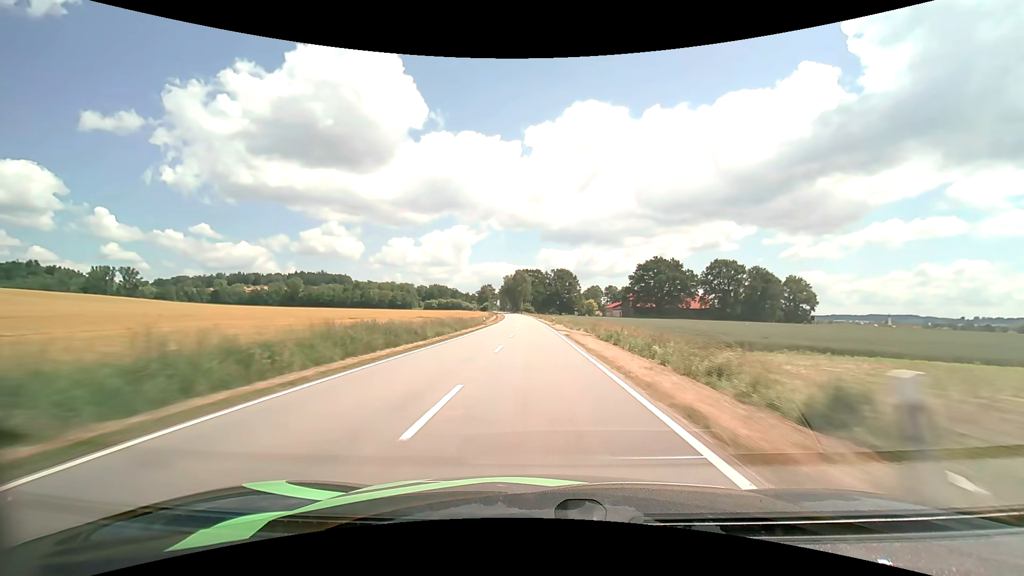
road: tertiary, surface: asphalt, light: Day
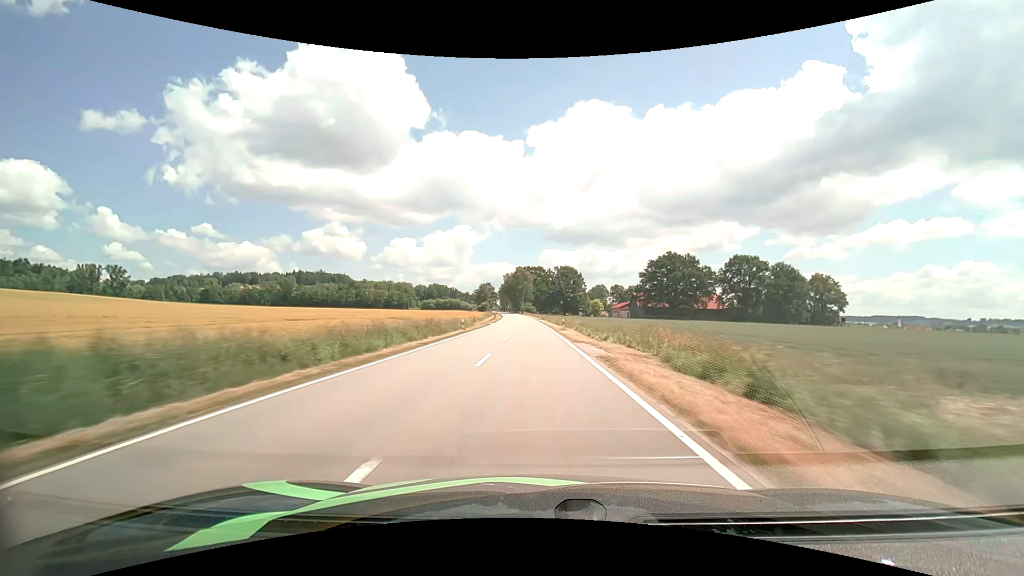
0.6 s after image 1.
(0.0, +17.2) m; 0°
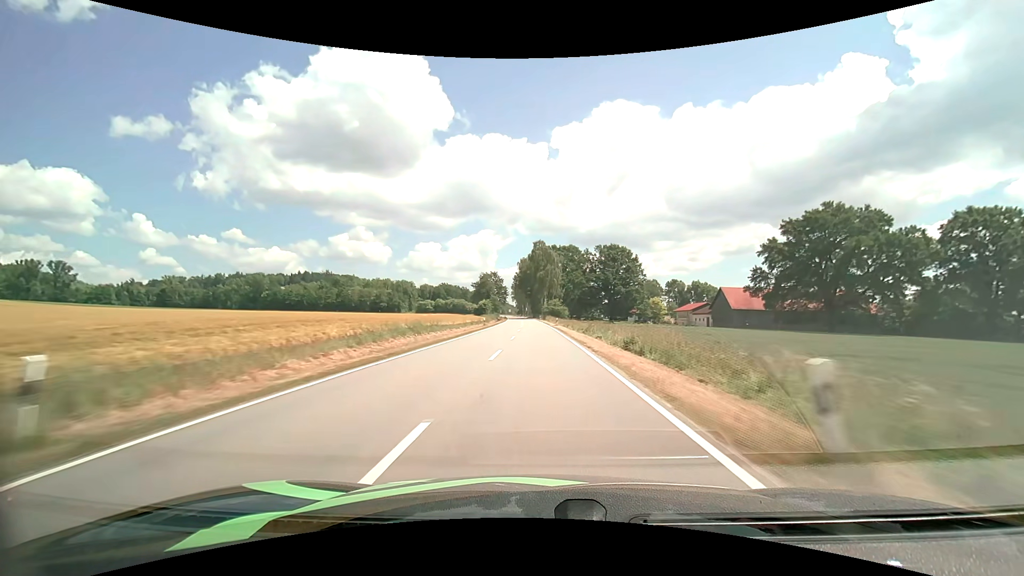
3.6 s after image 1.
(-2.0, +85.5) m; -3°
(0, +10) (0, +20) (0, +30) (0, +40) (0, +50) (0, +60) (-1, +70) (-1, +80) (-1, +90) (-2, +100) m
